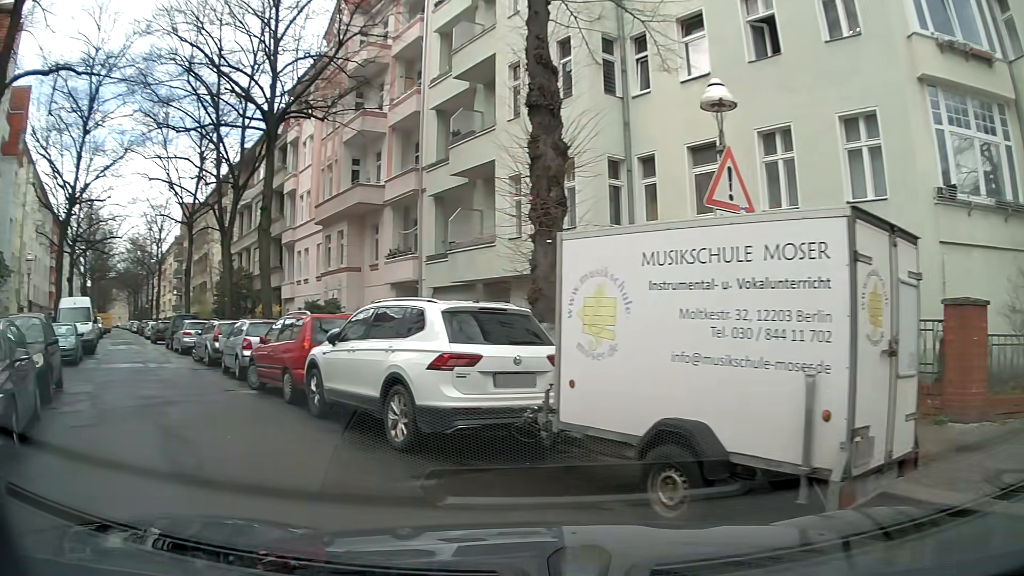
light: Day
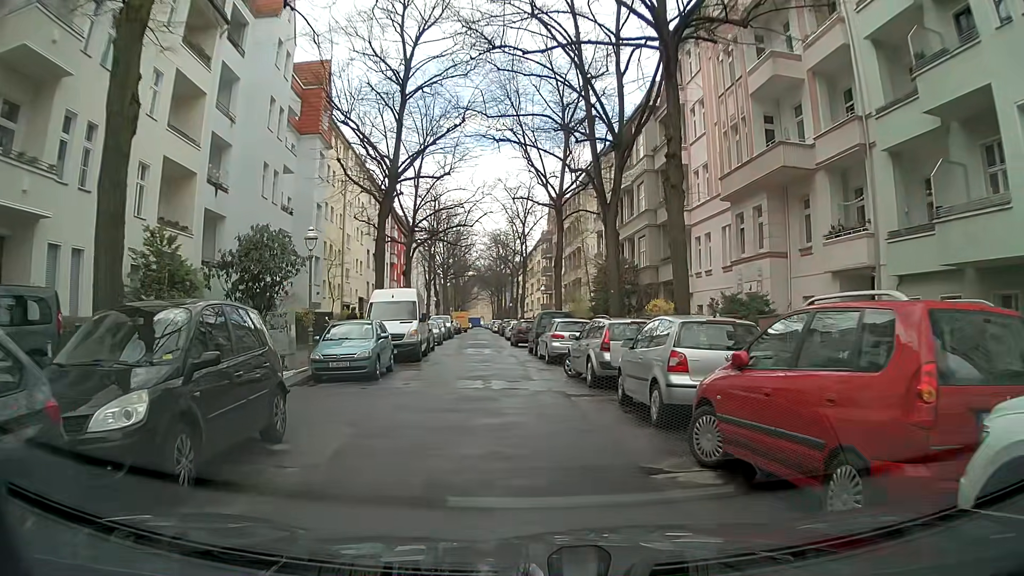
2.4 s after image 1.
(-2.9, +7.2) m; -32°
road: residential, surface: asphalt
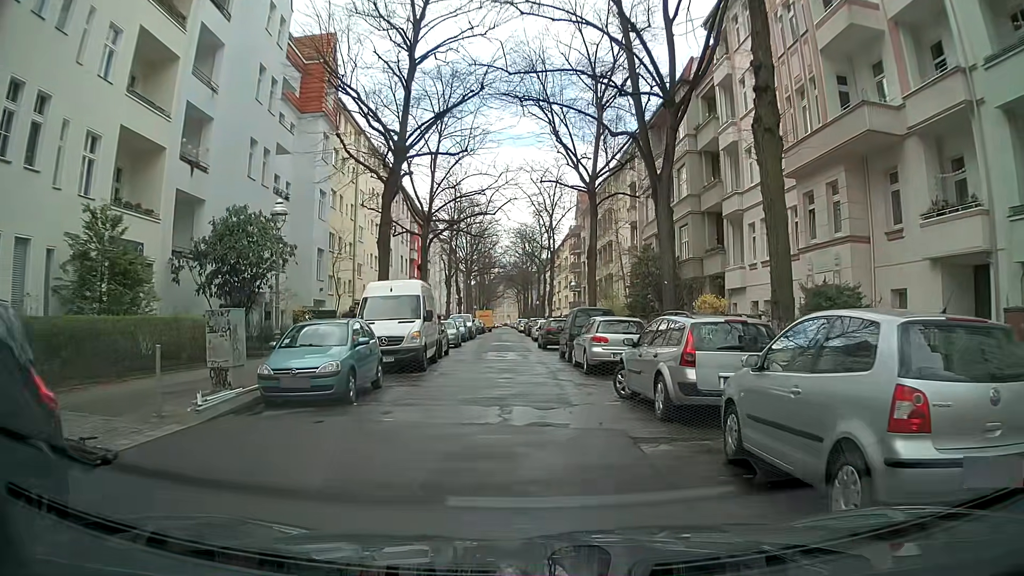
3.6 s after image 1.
(-0.1, +4.8) m; -2°
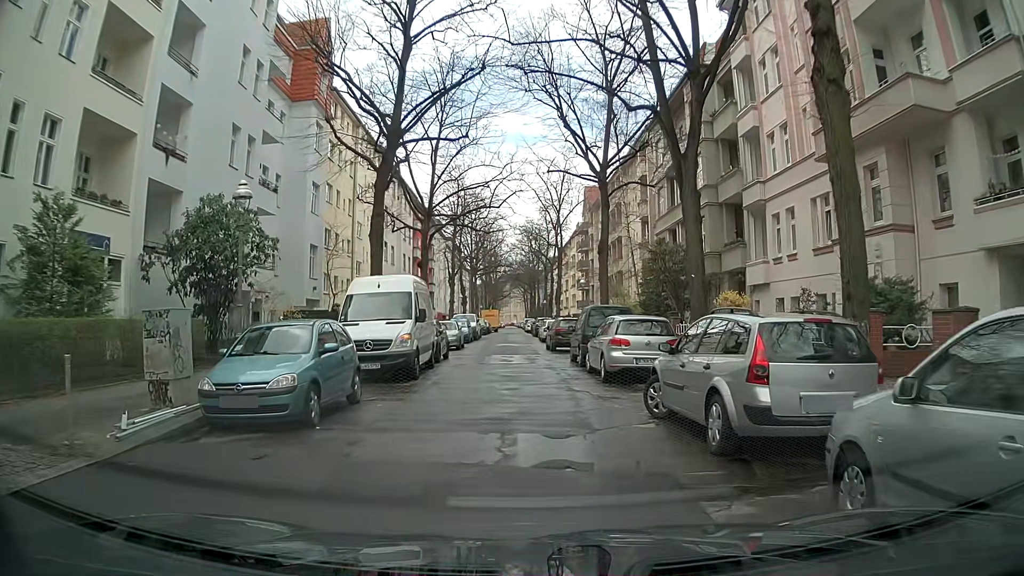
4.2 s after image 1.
(-0.1, +2.4) m; -2°
